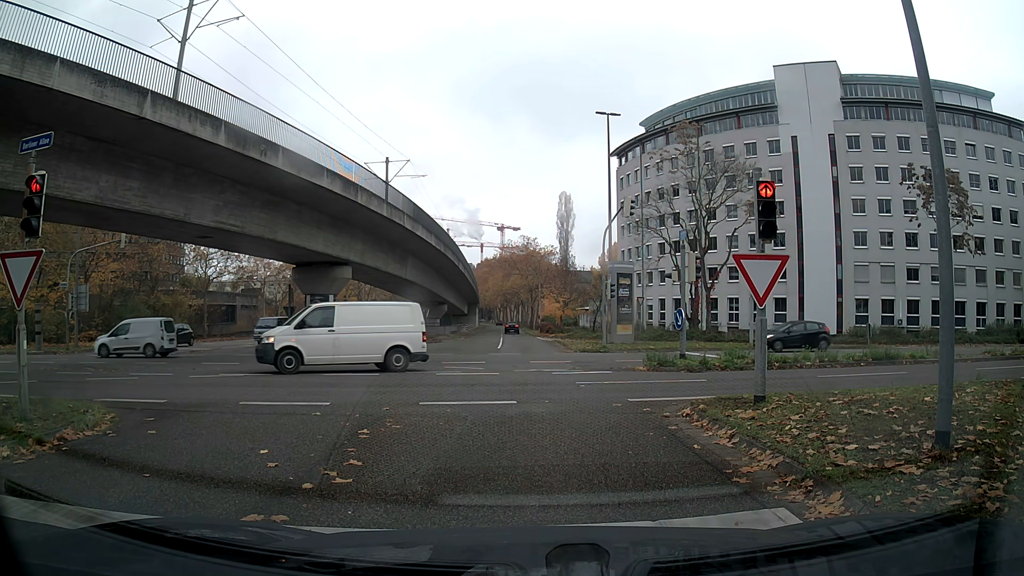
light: Day
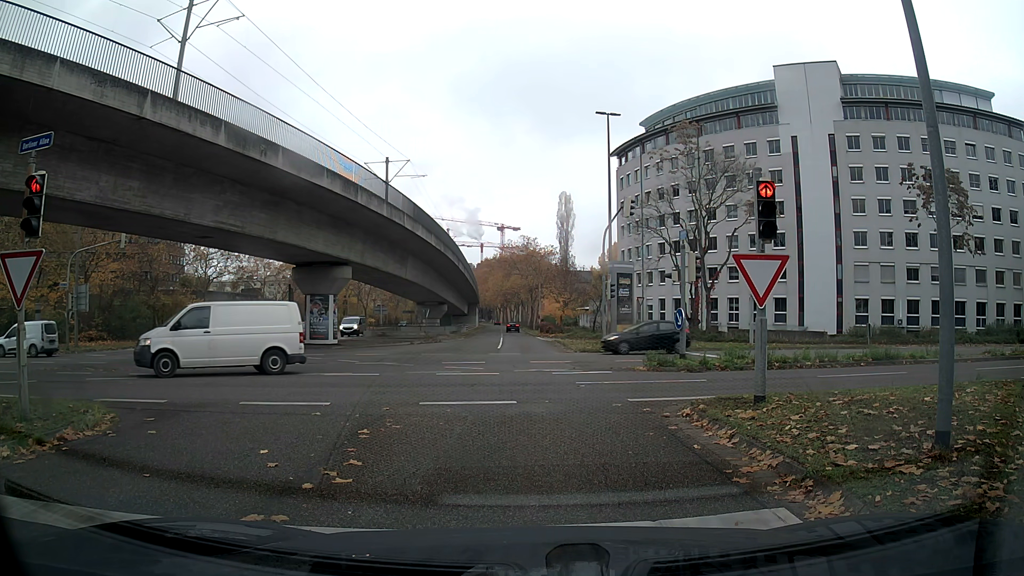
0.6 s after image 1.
(0.0, 0.0) m; 0°
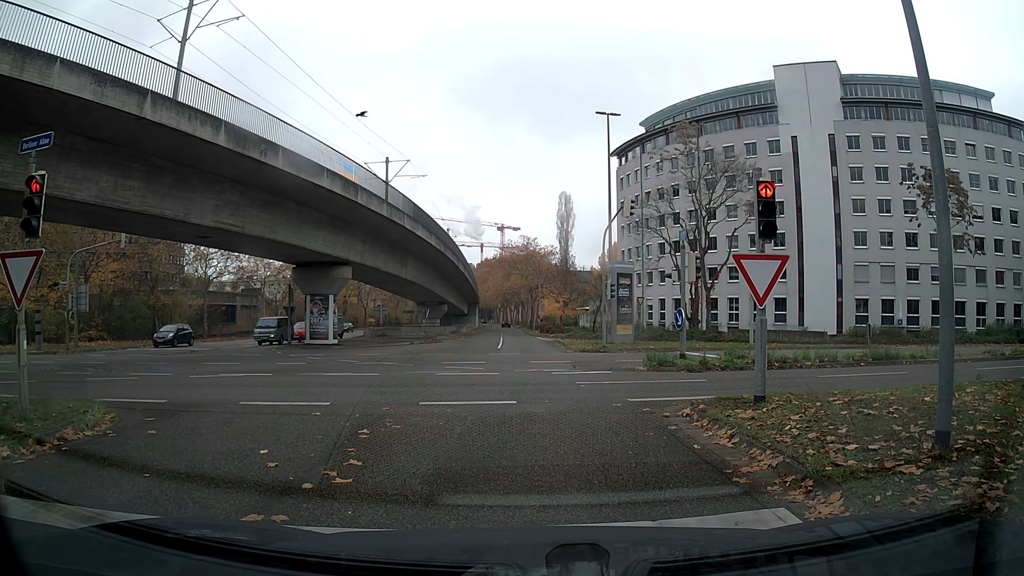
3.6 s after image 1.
(0.0, 0.0) m; 0°
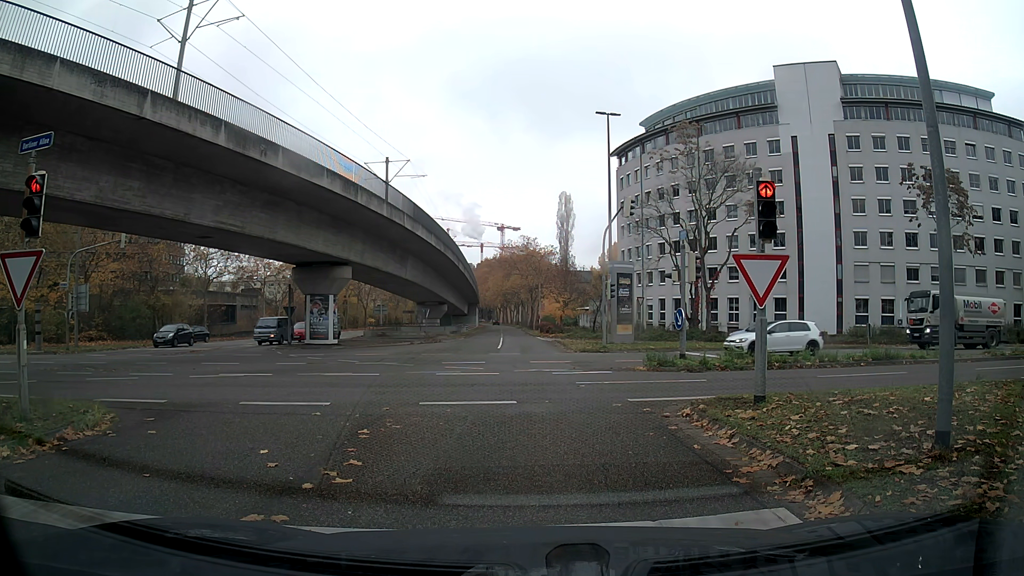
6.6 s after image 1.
(0.0, 0.0) m; 0°
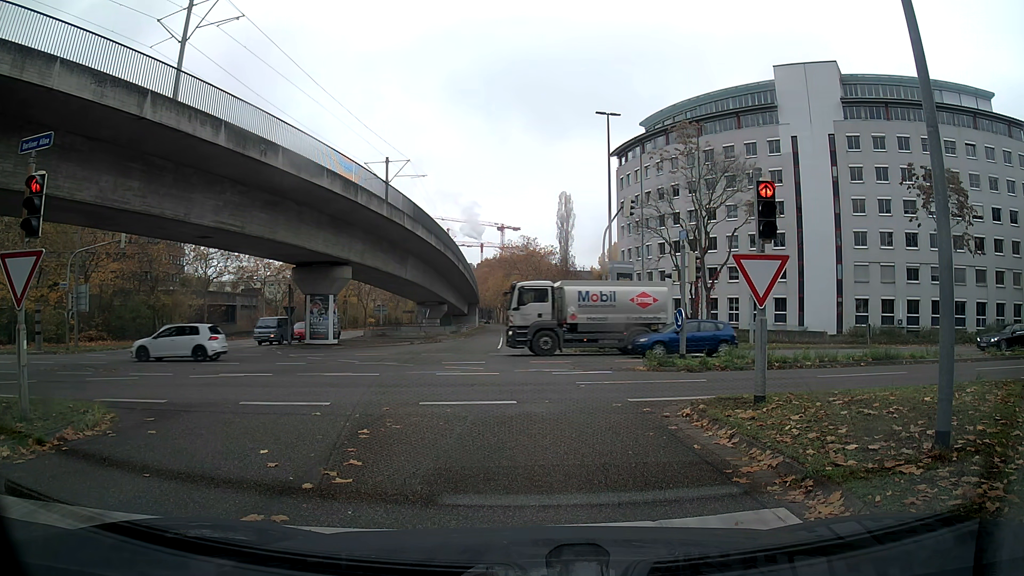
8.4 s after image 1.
(0.0, 0.0) m; 0°
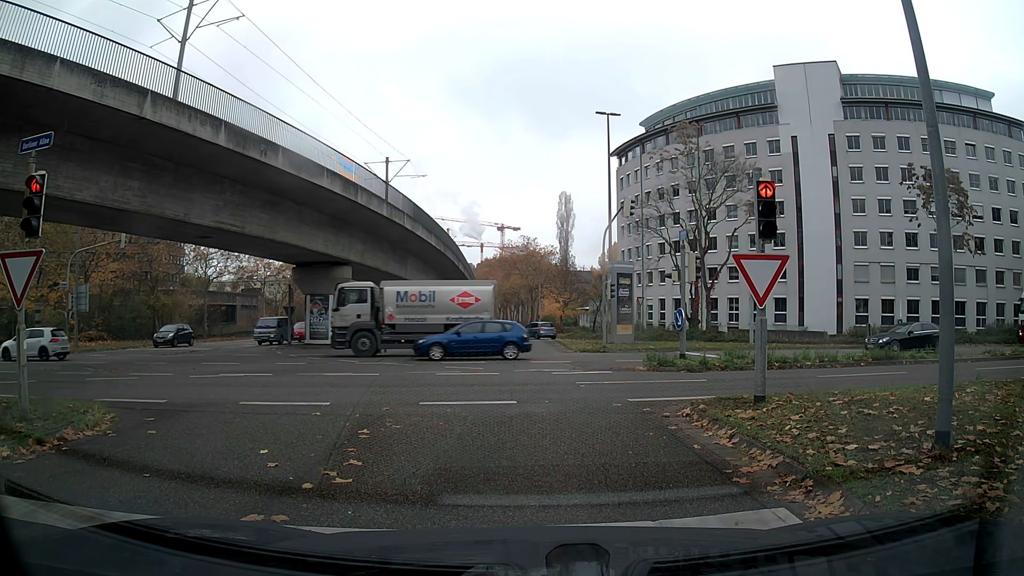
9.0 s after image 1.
(0.0, 0.0) m; 0°
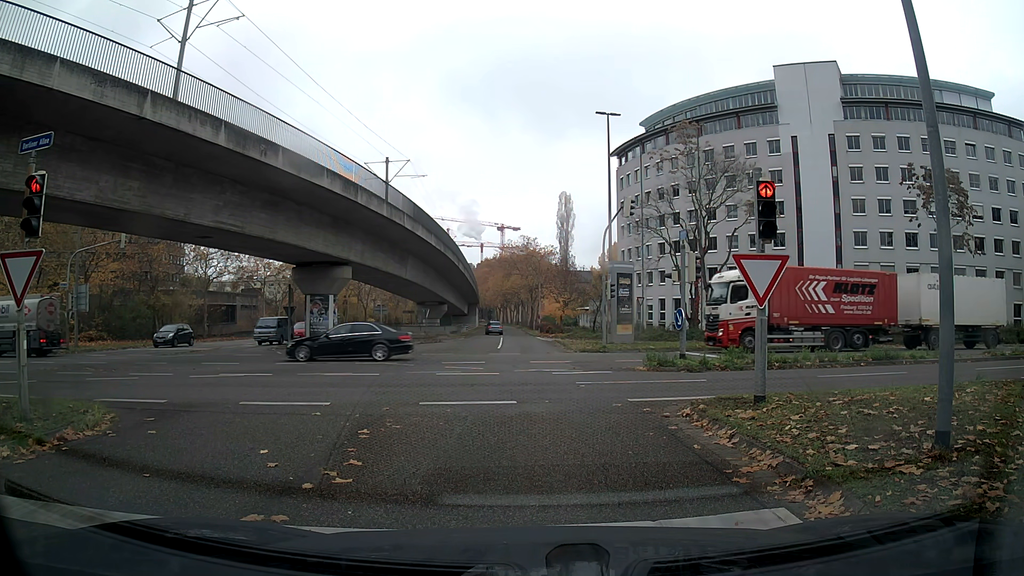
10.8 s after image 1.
(0.0, 0.0) m; 0°
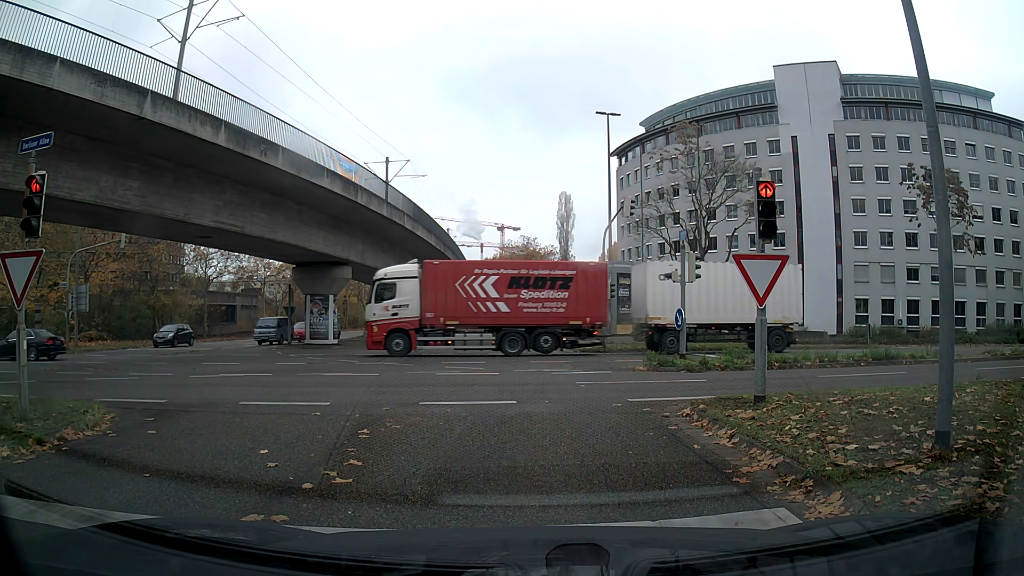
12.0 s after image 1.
(0.0, 0.0) m; 0°
(0, +10) (0, +20) (0, +30) (0, +40) (-1, +50) (-1, +60) (-1, +70) (-2, +80) (-2, +90) (-3, +100) m
